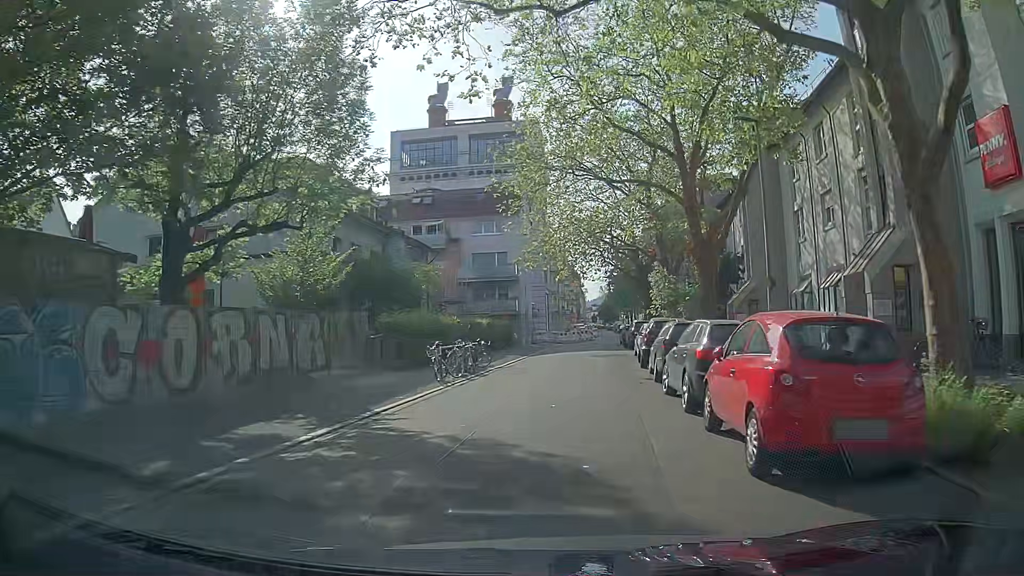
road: residential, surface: asphalt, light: Day
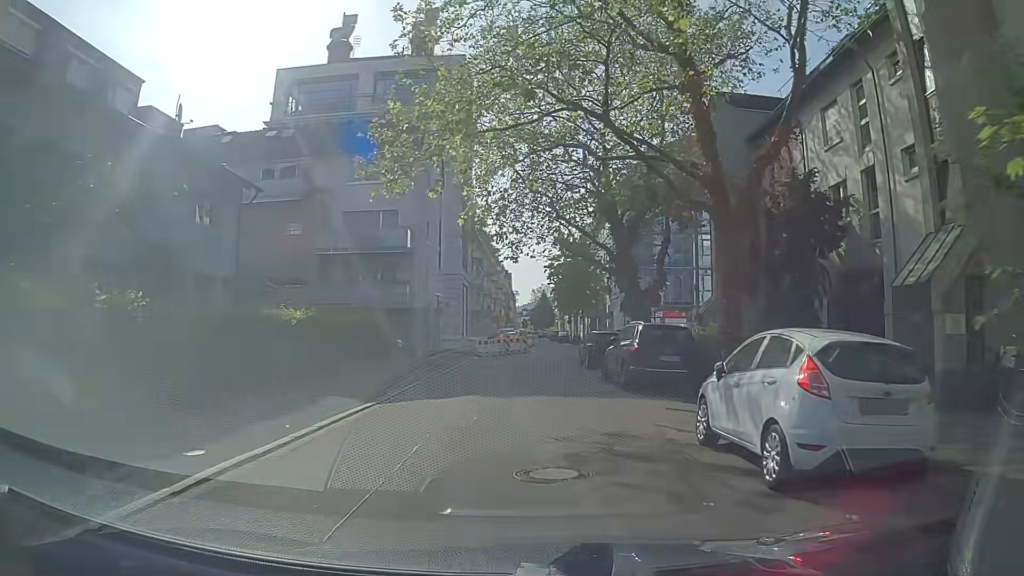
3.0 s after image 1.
(+1.3, +22.2) m; +6°
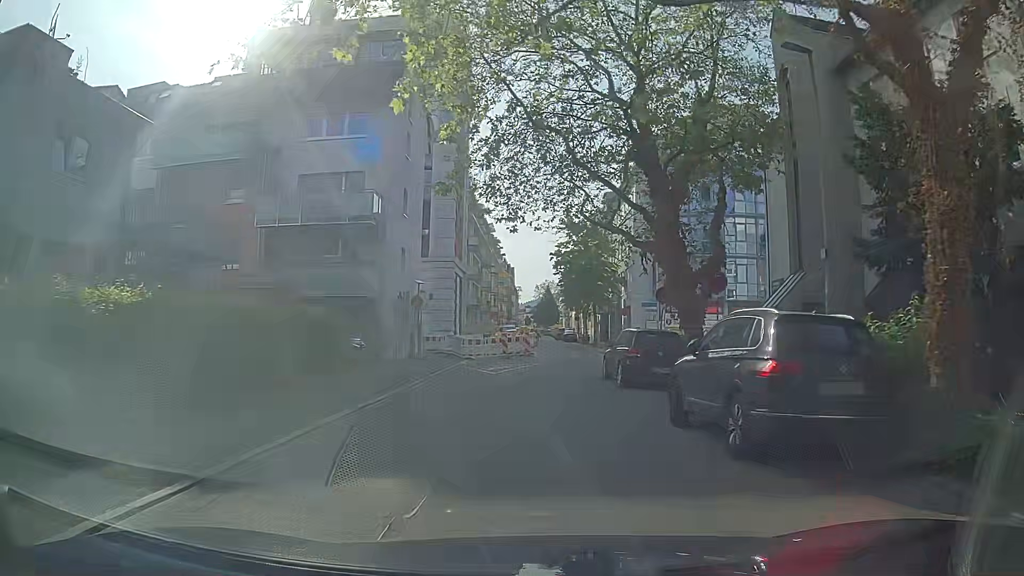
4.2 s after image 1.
(0.0, +8.7) m; -1°
(0, +10) (+1, +20) (+2, +30) (+3, +40) (+3, +50) (+4, +60) (+3, +70) (+3, +80) (+3, +90) (+3, +100) m
